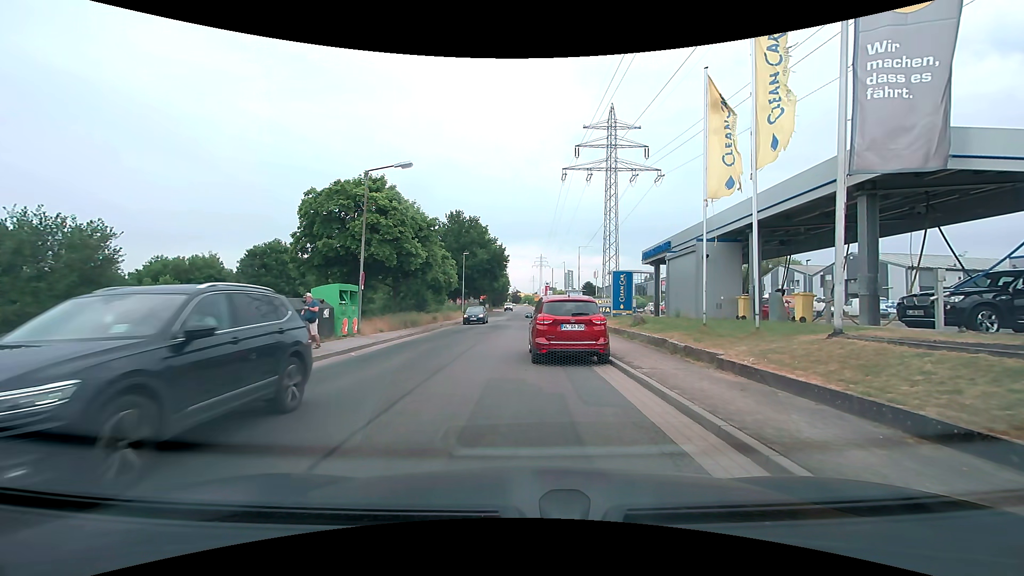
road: residential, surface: asphalt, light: Day
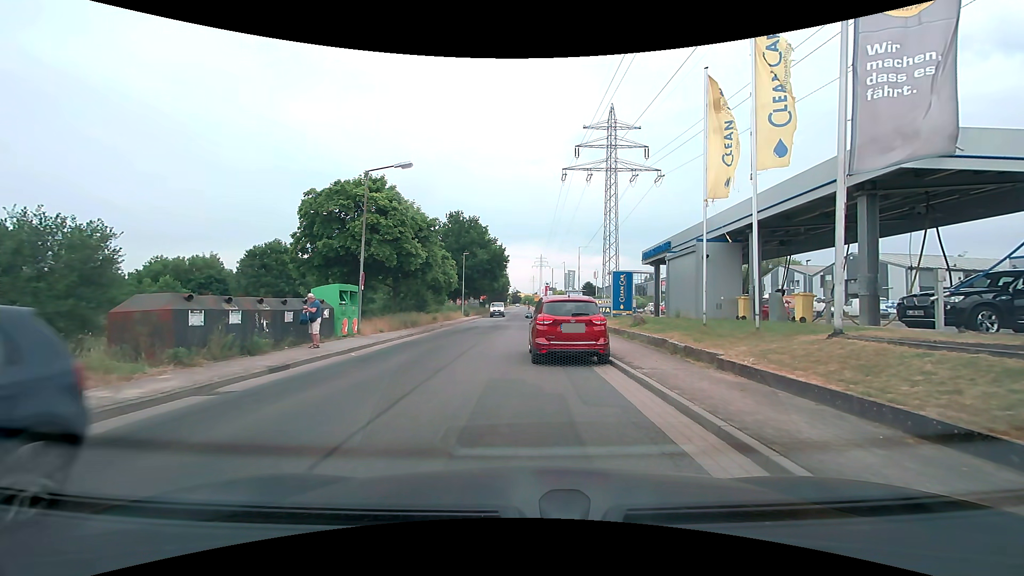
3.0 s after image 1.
(0.0, 0.0) m; 0°
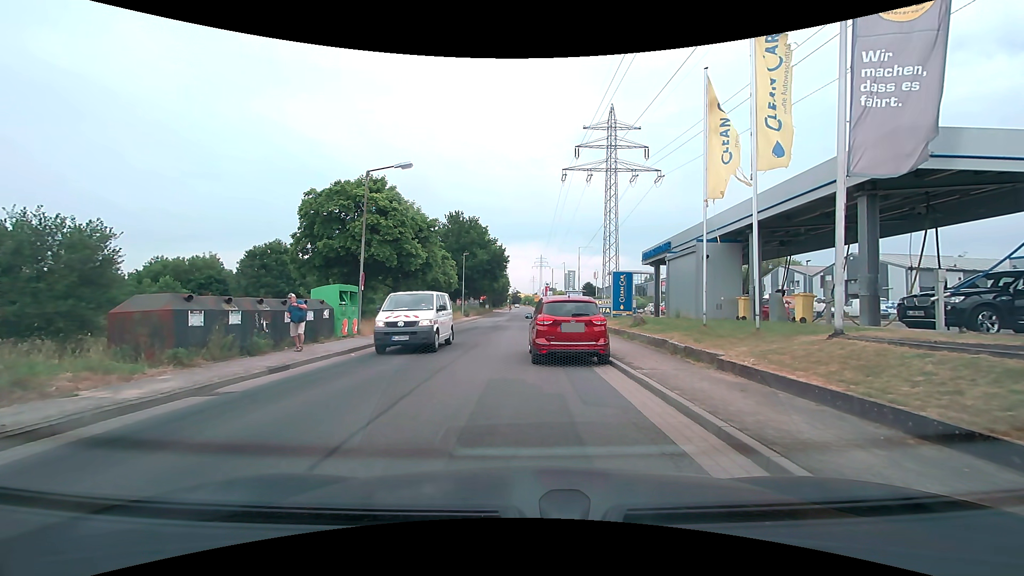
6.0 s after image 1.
(0.0, 0.0) m; 0°
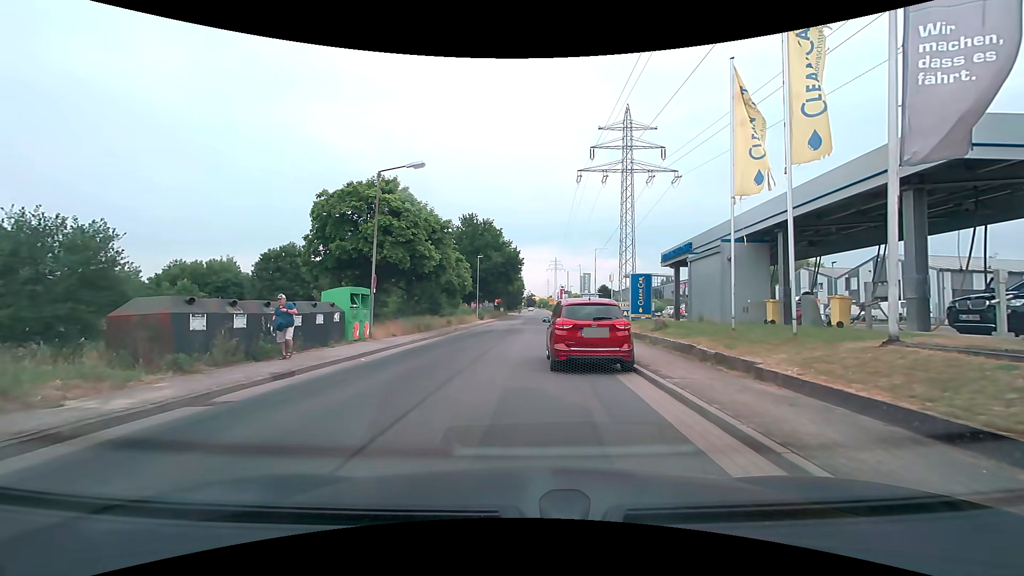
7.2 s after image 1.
(0.0, +0.8) m; +1°
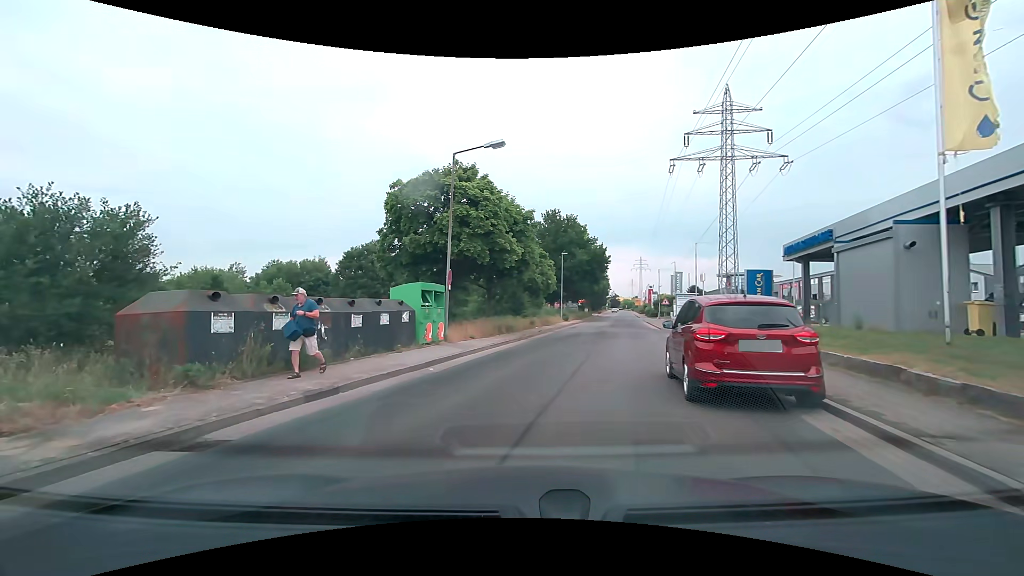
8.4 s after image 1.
(-0.4, +3.4) m; -10°
